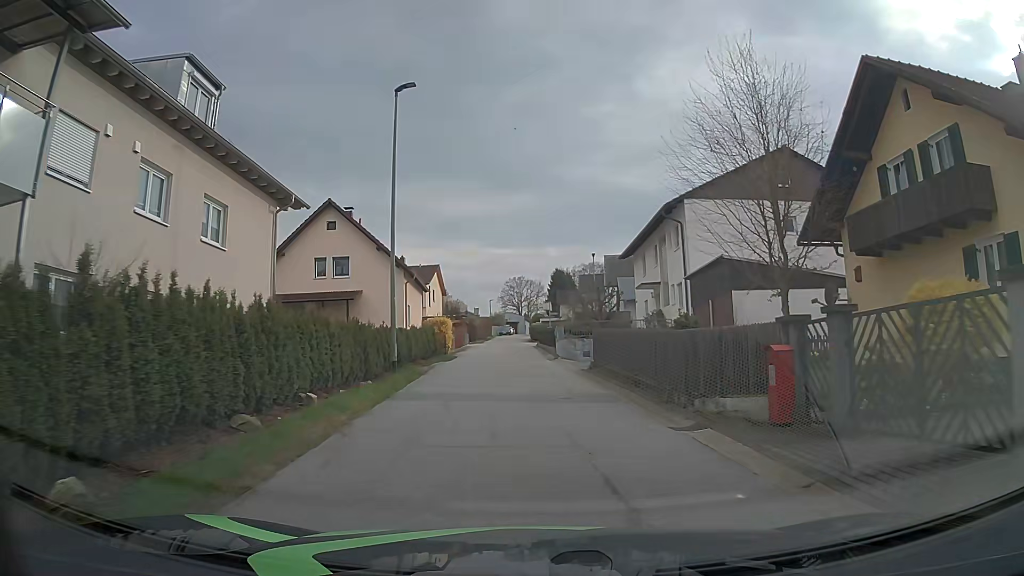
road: residential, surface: asphalt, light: Day
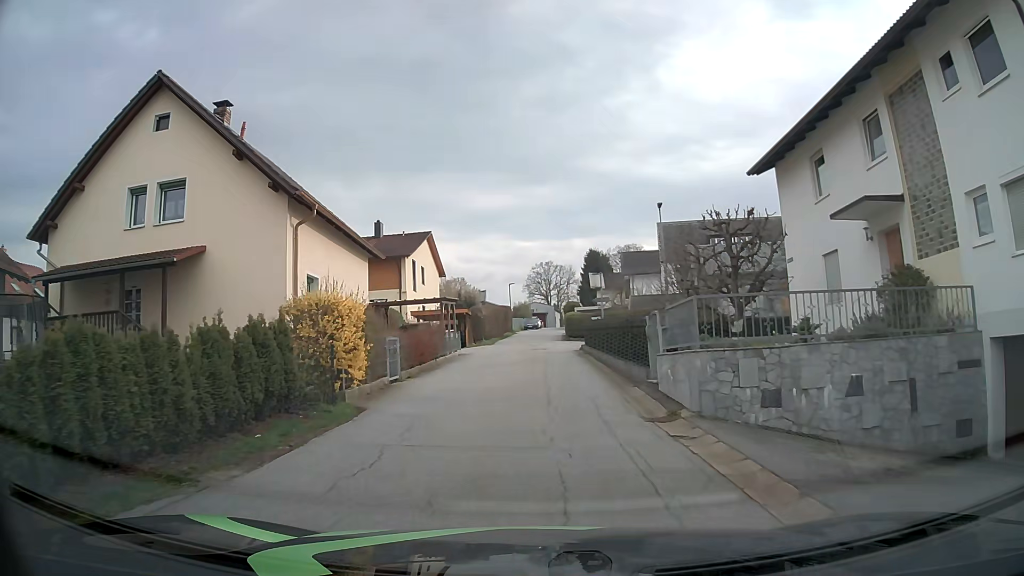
(-0.5, +22.1) m; -3°
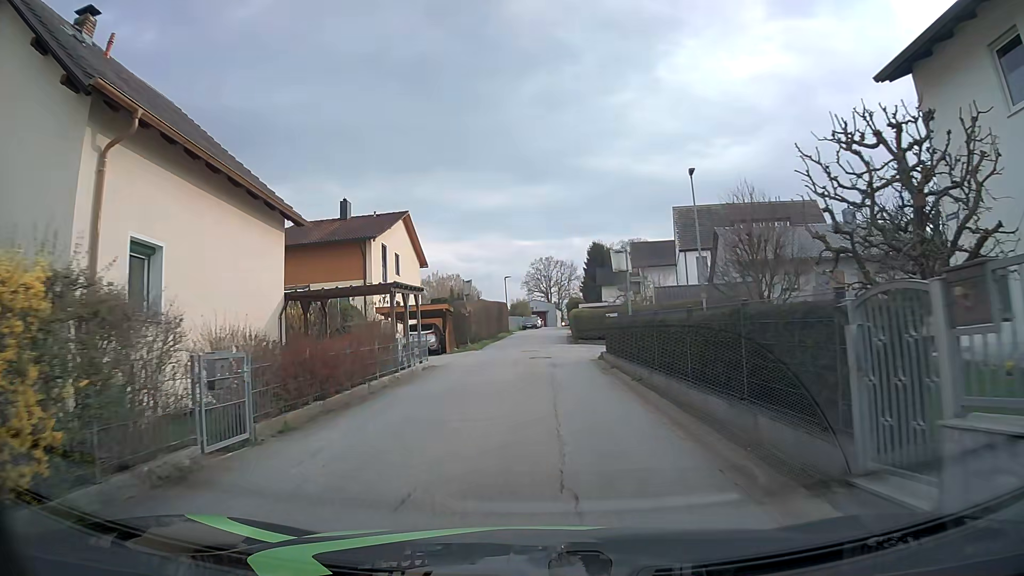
(+0.1, +8.9) m; +1°
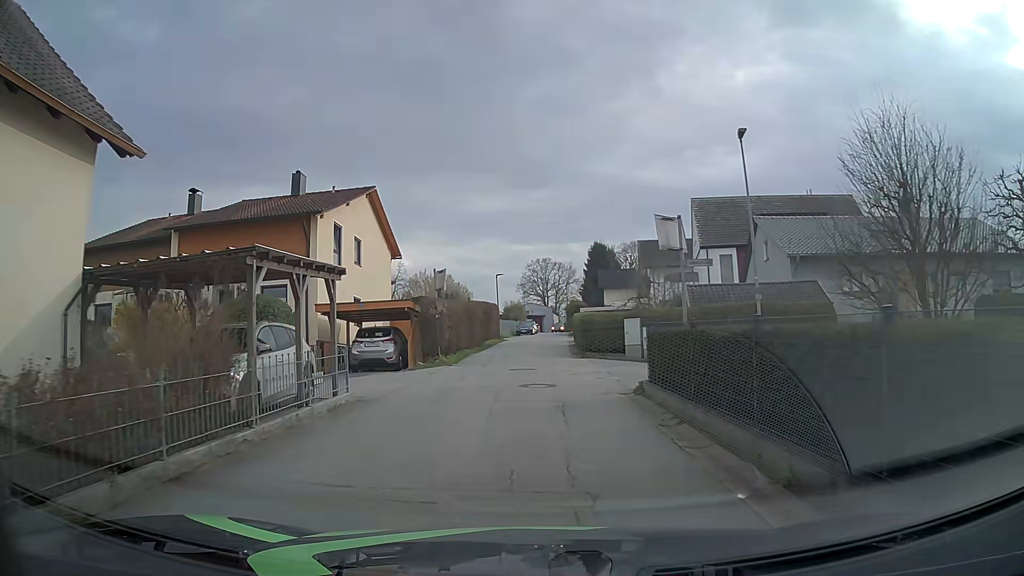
(-0.1, +8.3) m; 0°
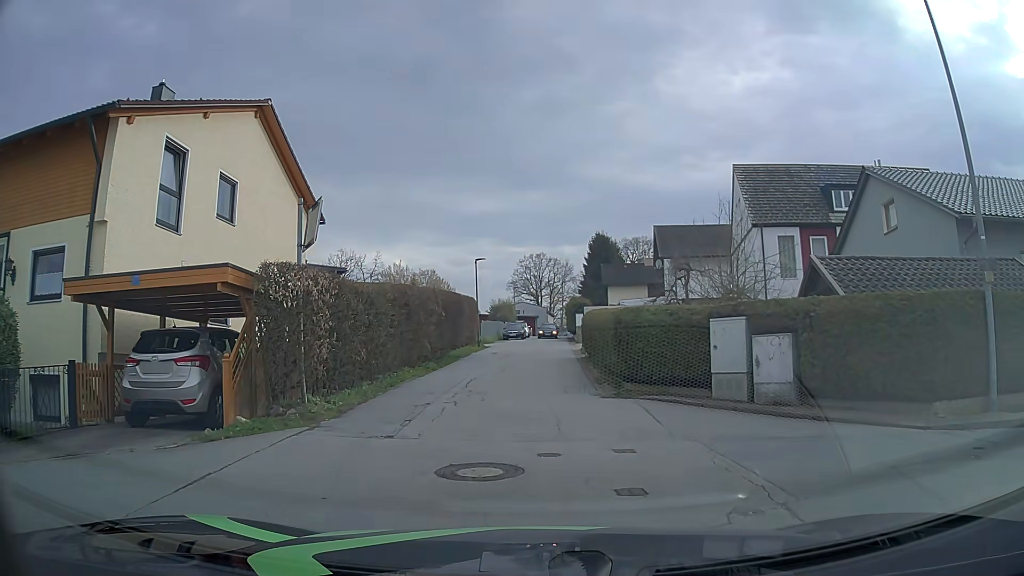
(+0.1, +13.1) m; +1°
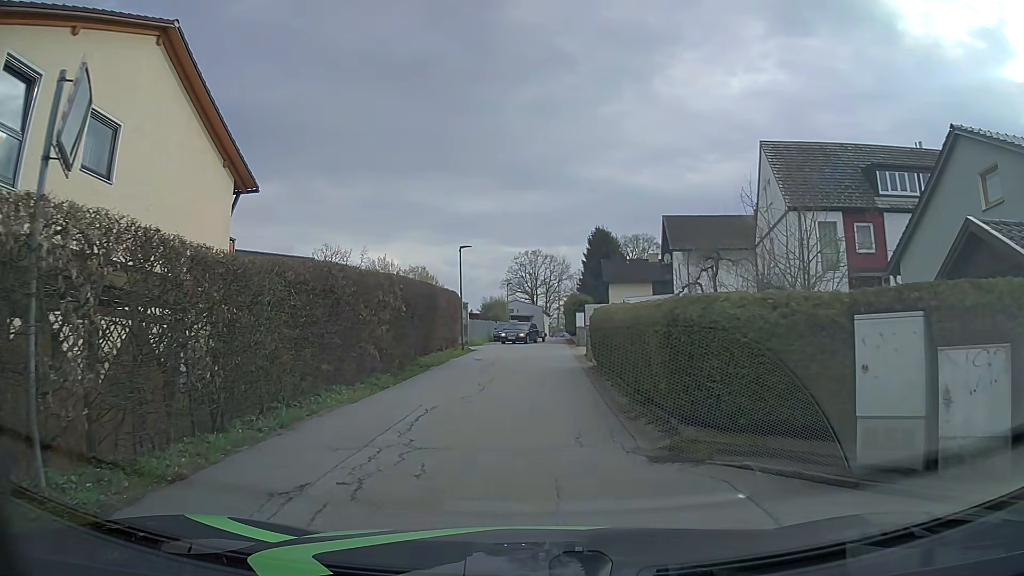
(0.0, +6.2) m; +3°
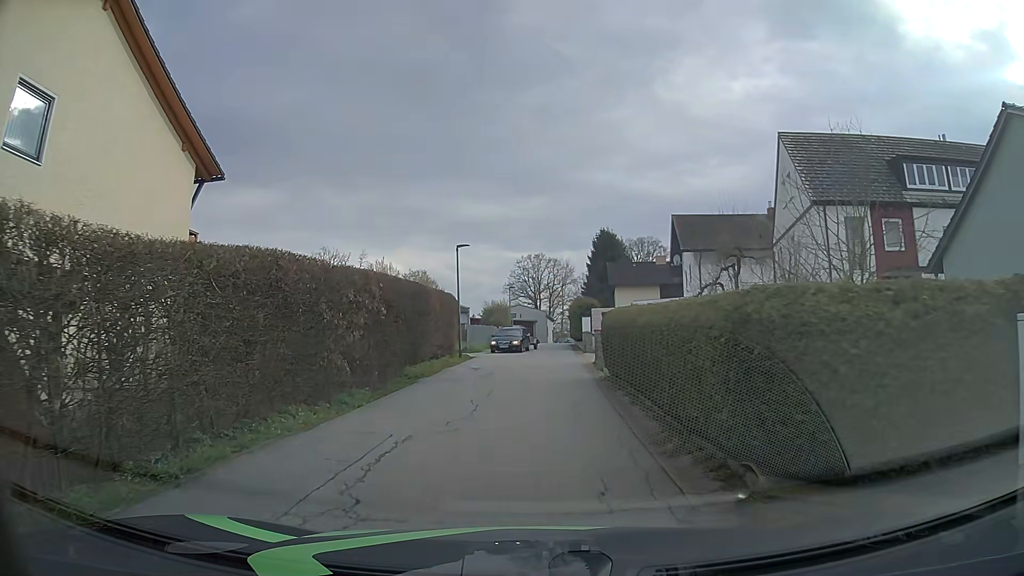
(-0.1, +2.6) m; -2°
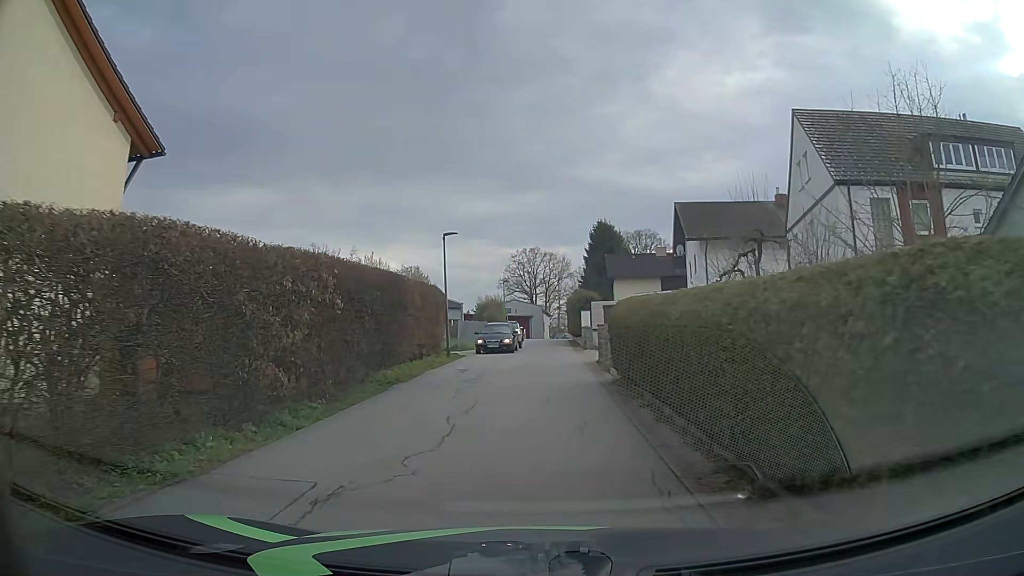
(0.0, +2.9) m; -1°
